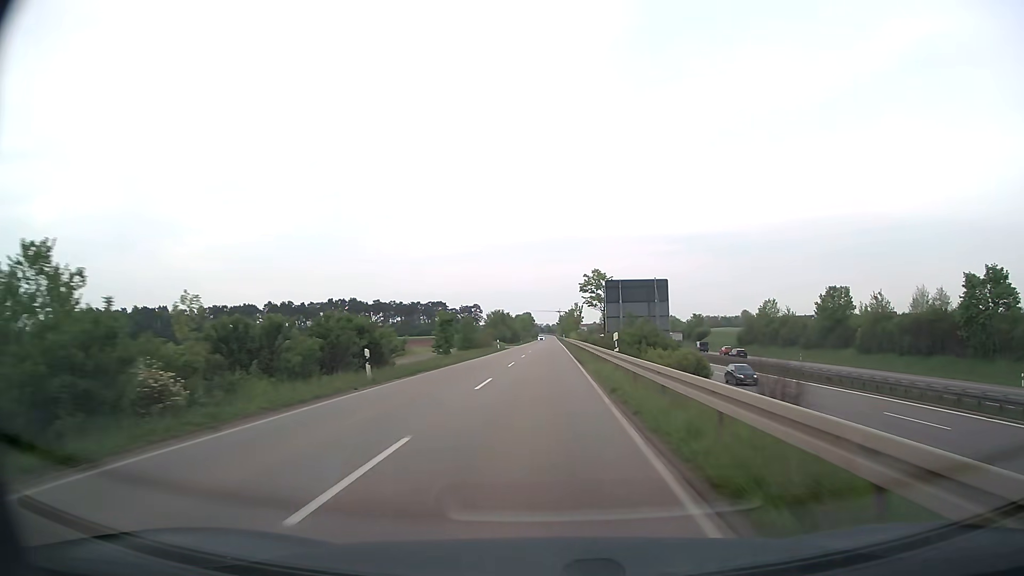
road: secondary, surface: asphalt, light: Day
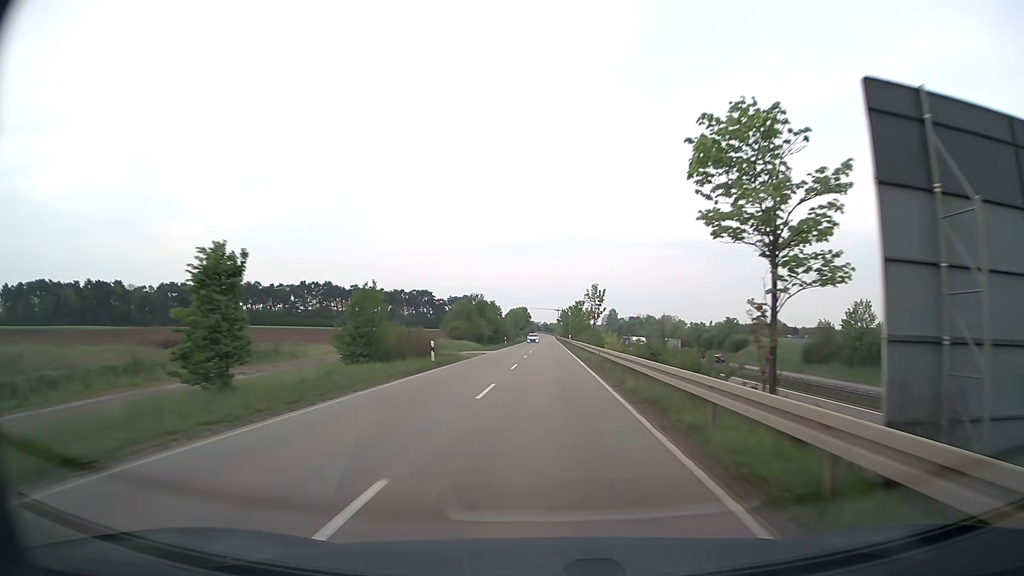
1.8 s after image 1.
(0.0, +38.9) m; 0°
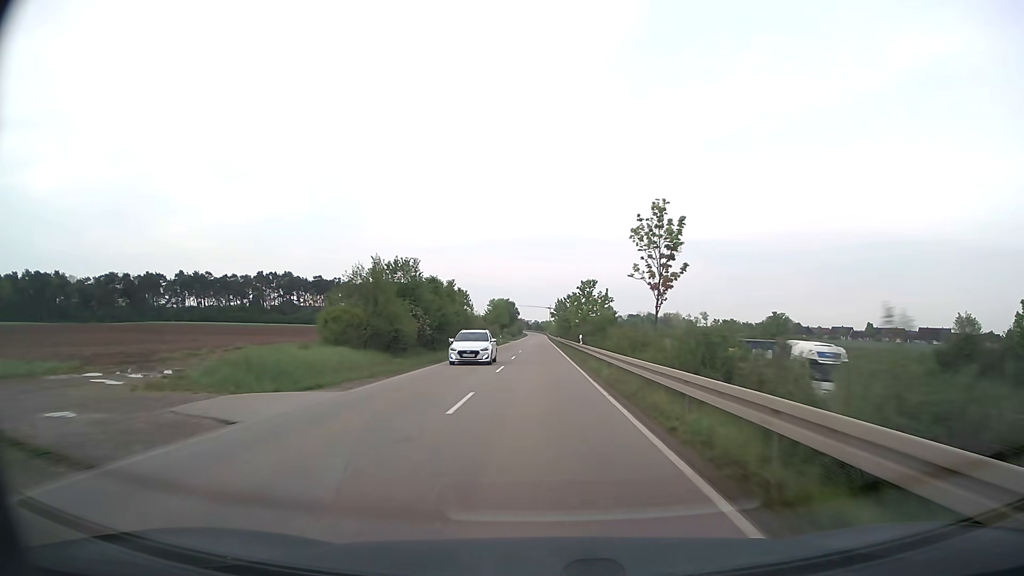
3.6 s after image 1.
(+0.4, +39.2) m; +1°
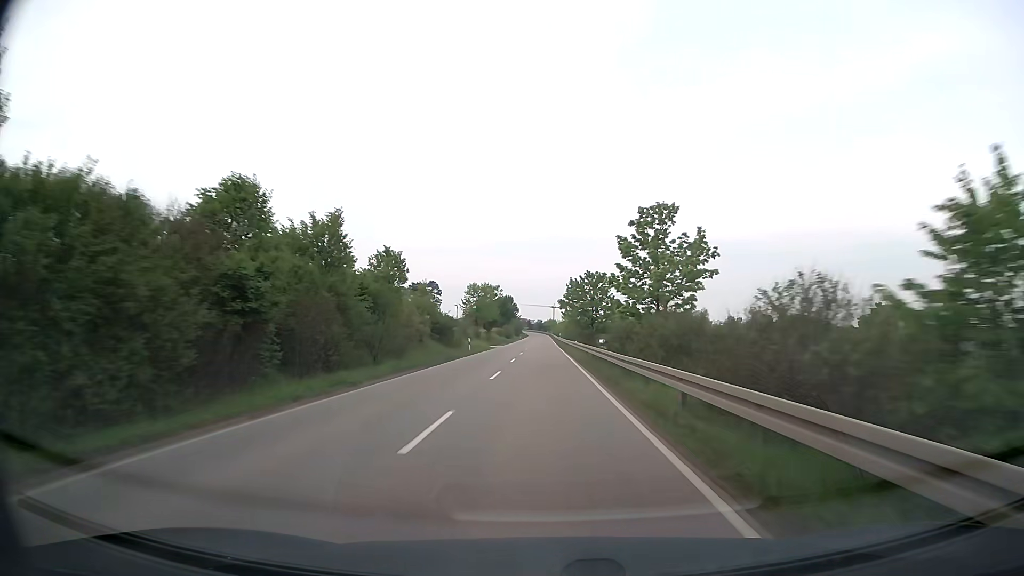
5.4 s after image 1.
(-0.1, +39.7) m; 0°
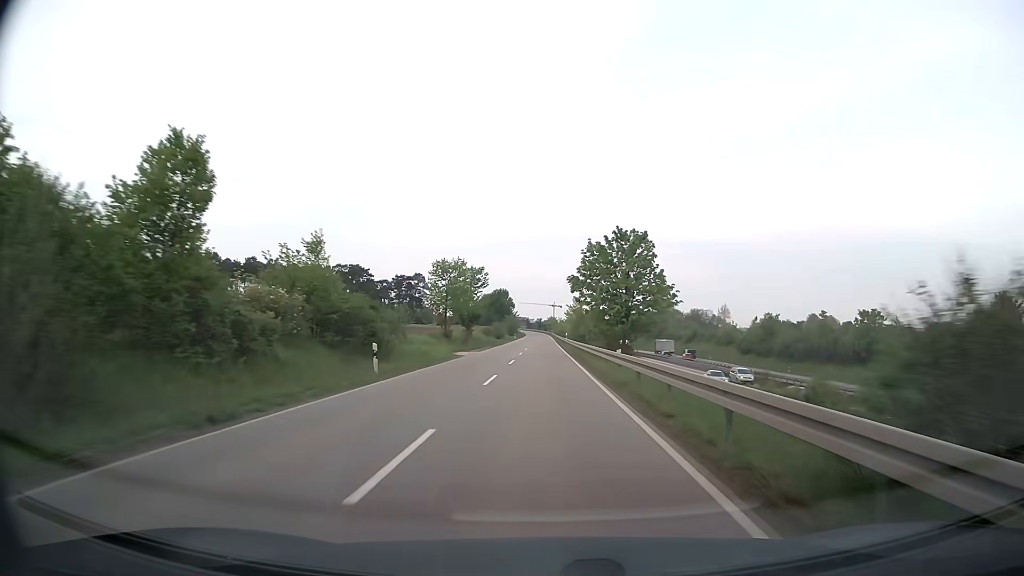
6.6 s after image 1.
(0.0, +26.6) m; 0°
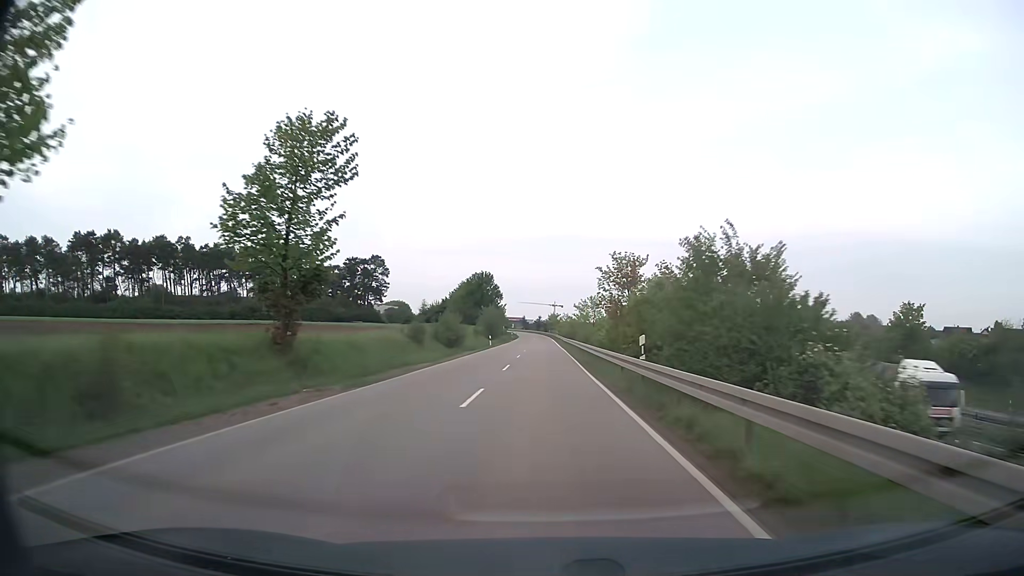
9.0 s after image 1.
(+0.1, +53.1) m; 0°
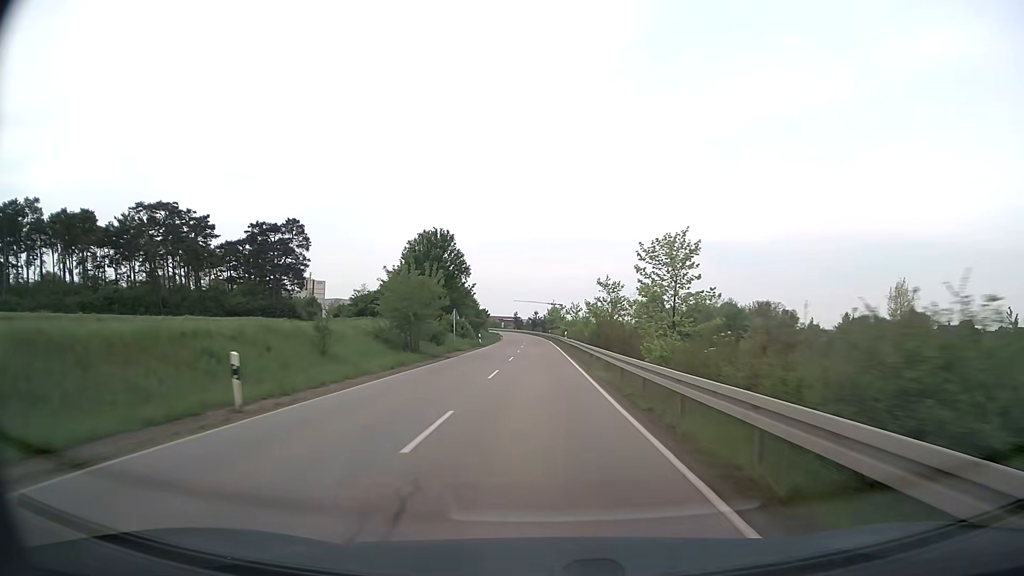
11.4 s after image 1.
(+0.2, +52.9) m; 0°
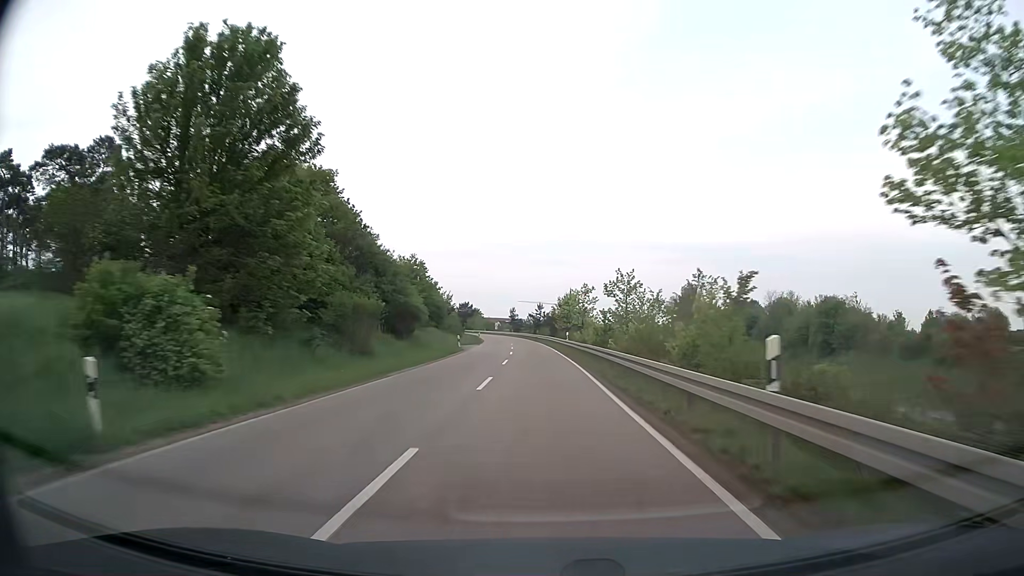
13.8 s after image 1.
(-0.3, +52.2) m; -1°
(0, +10) (0, +20) (0, +30) (0, +40) (-1, +50) (-1, +60) (-2, +70) (-2, +80) (-3, +90) (-4, +100) m
